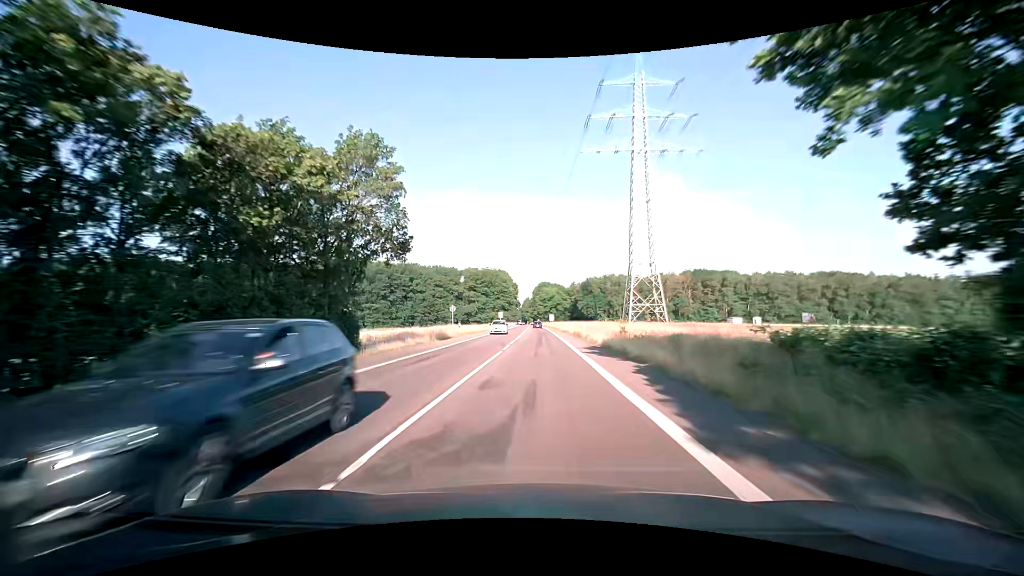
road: secondary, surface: asphalt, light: Day
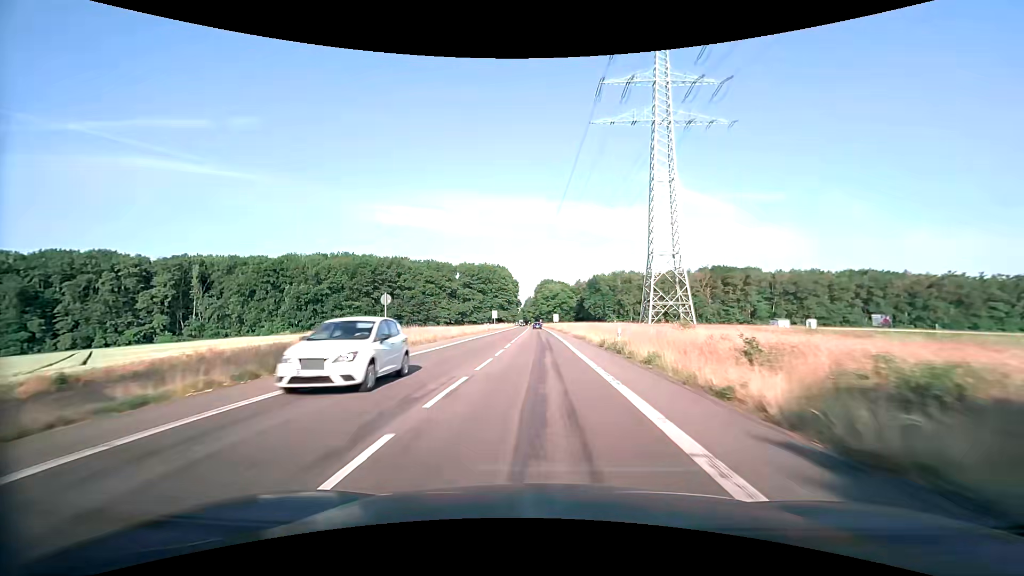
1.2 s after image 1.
(0.0, +21.9) m; 0°
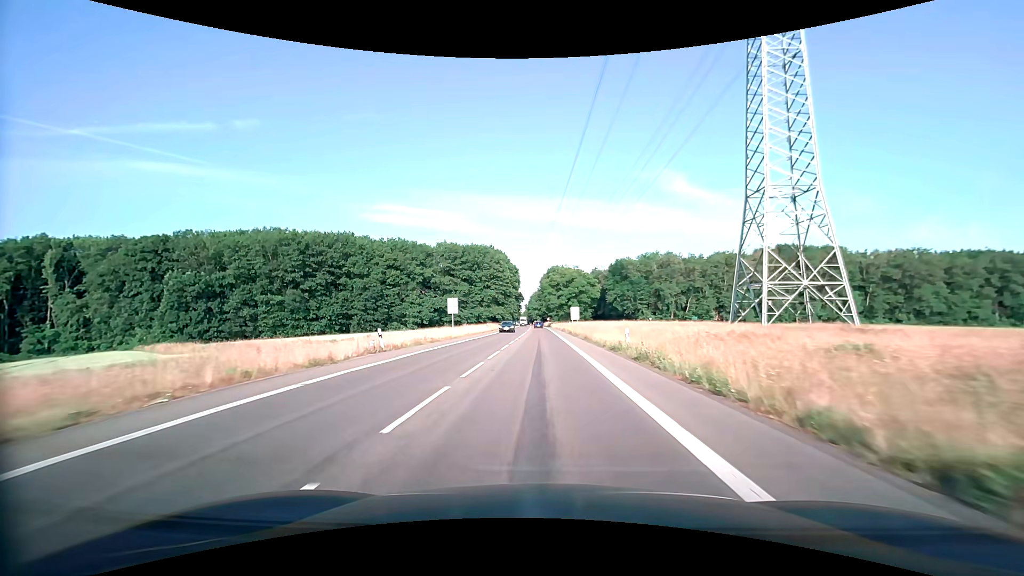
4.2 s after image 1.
(-0.5, +54.6) m; -1°
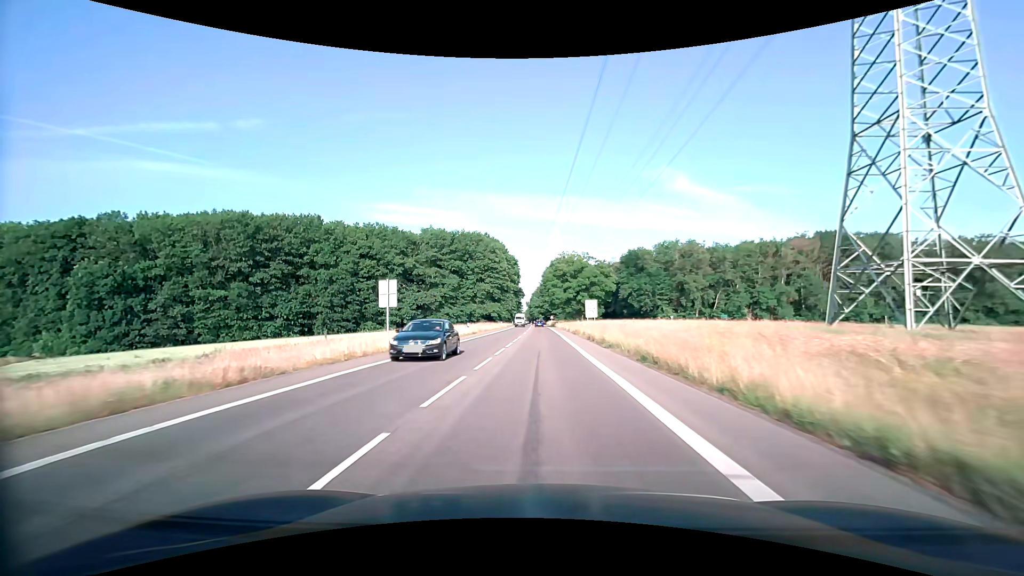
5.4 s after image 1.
(-0.1, +21.8) m; 0°
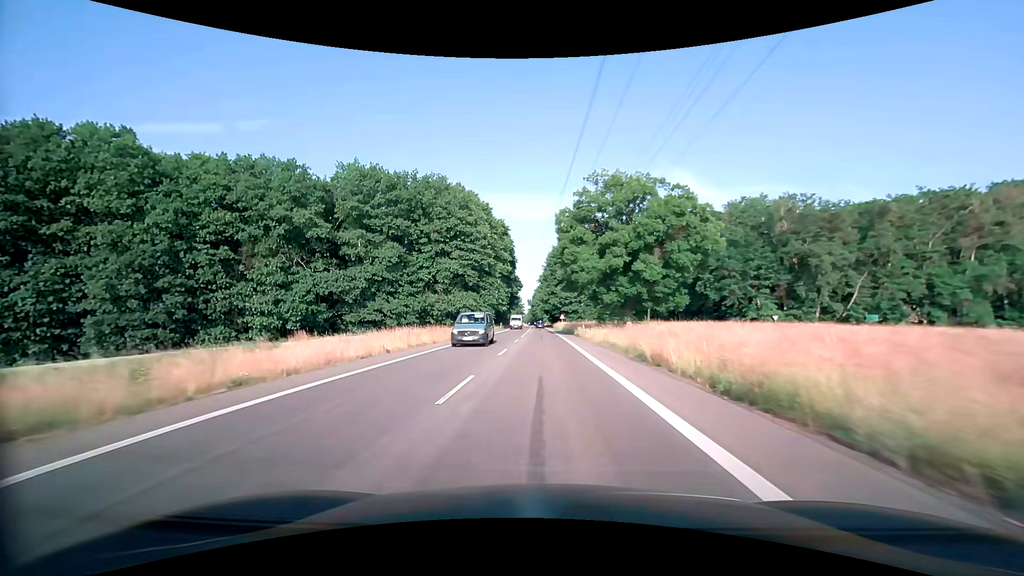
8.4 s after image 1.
(-0.2, +54.5) m; 0°
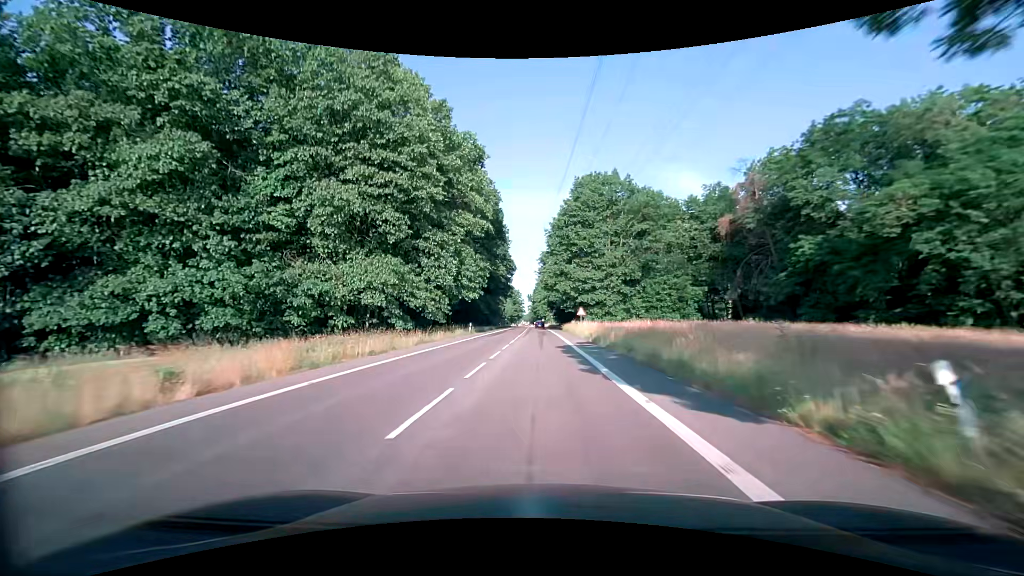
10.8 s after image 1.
(-0.2, +43.6) m; 0°
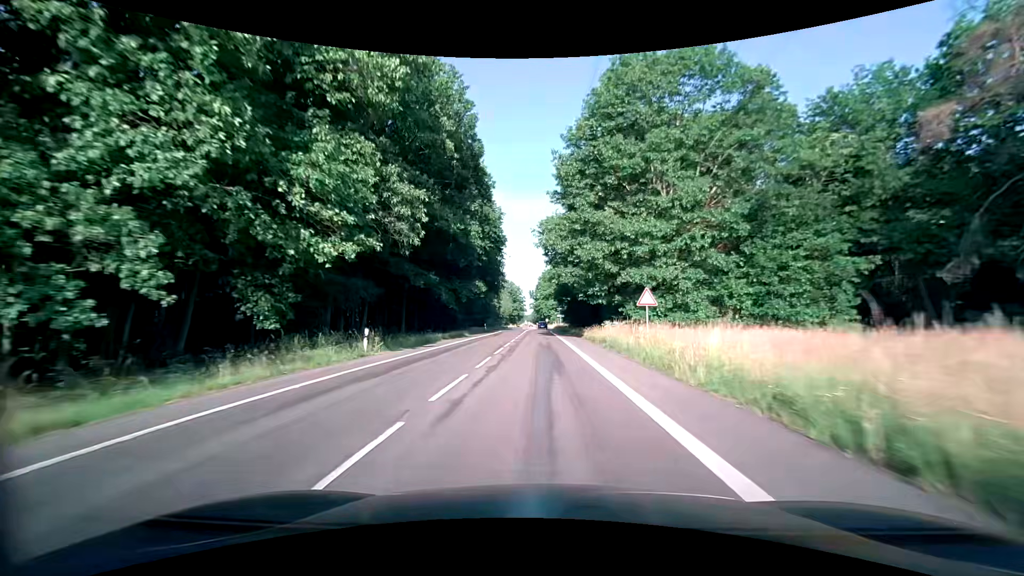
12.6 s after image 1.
(-0.2, +32.7) m; 0°
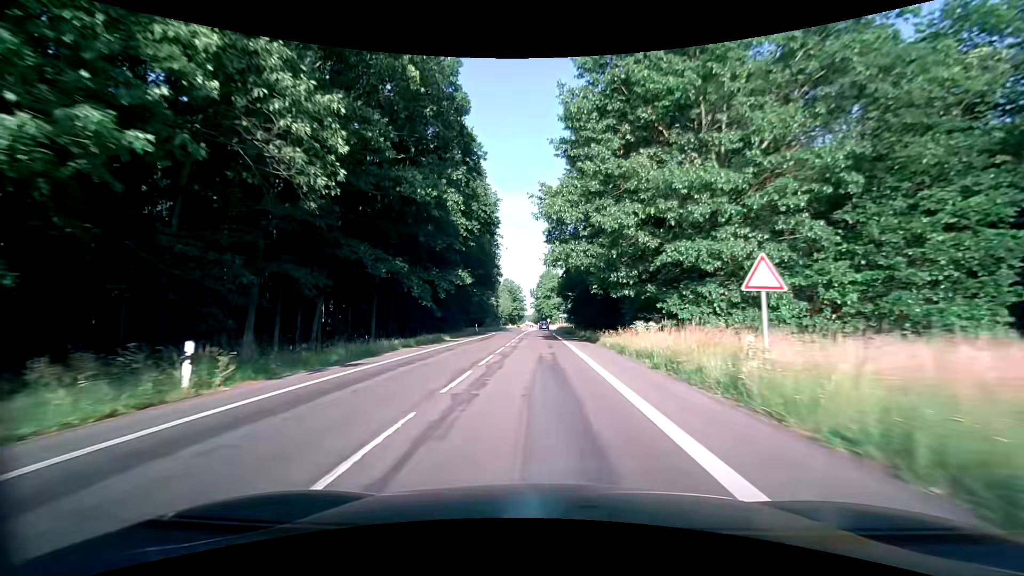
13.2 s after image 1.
(0.0, +10.9) m; 0°
(0, +10) (0, +20) (0, +30) (0, +40) (0, +50) (0, +60) (0, +70) (0, +80) (0, +90) (0, +100) m
